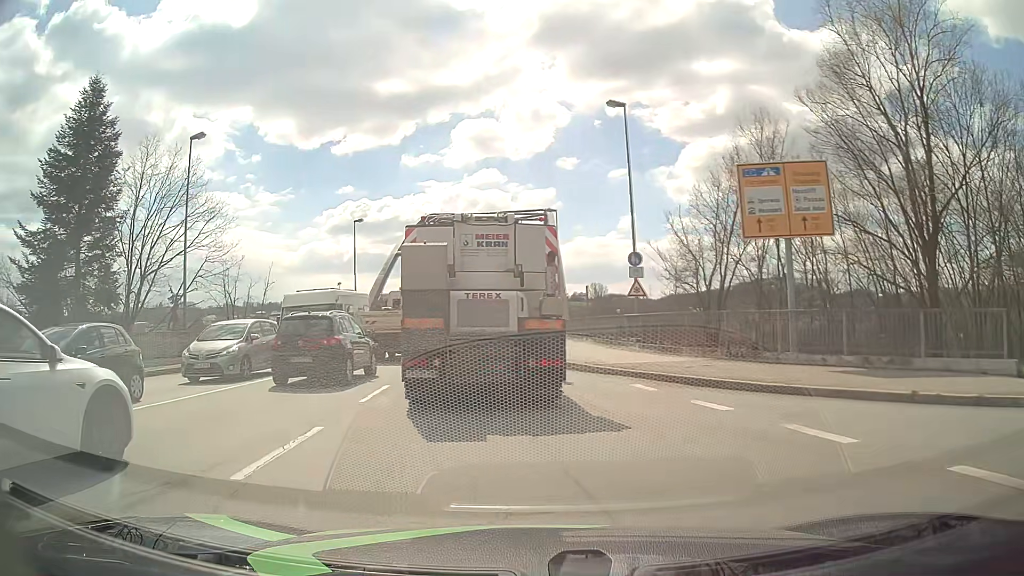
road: primary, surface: asphalt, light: Day
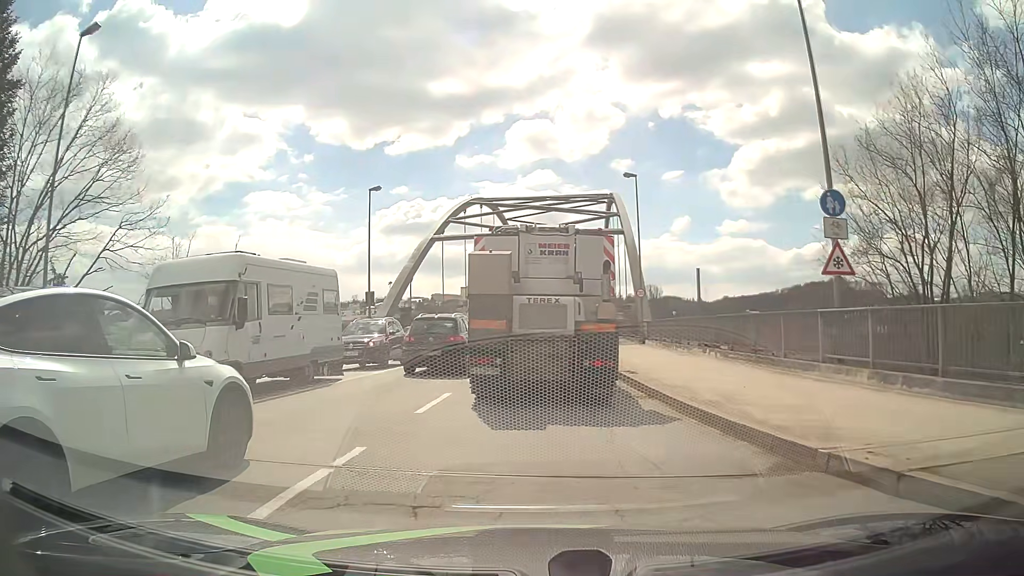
(-0.9, +13.6) m; -4°
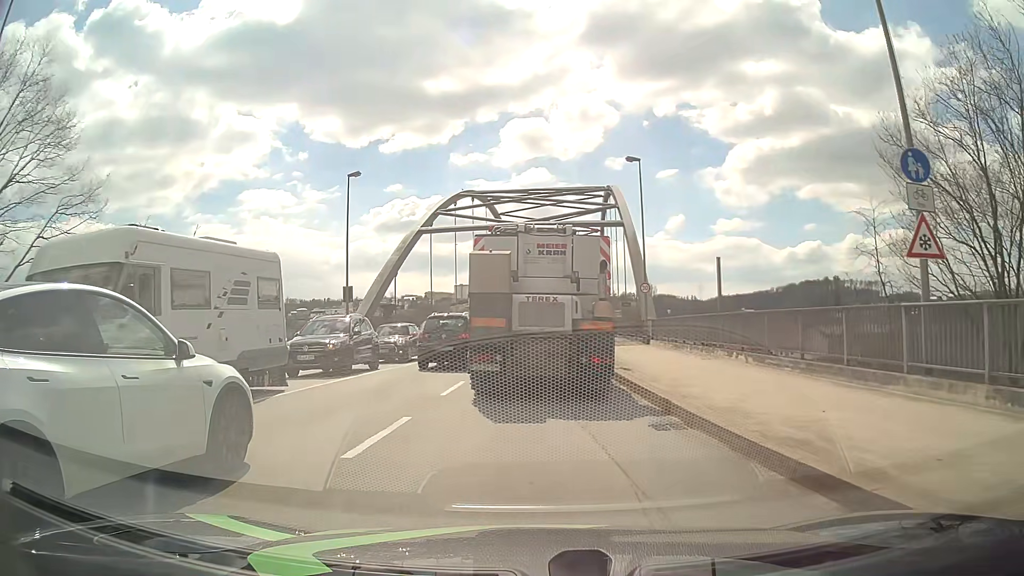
(0.0, +3.7) m; +1°
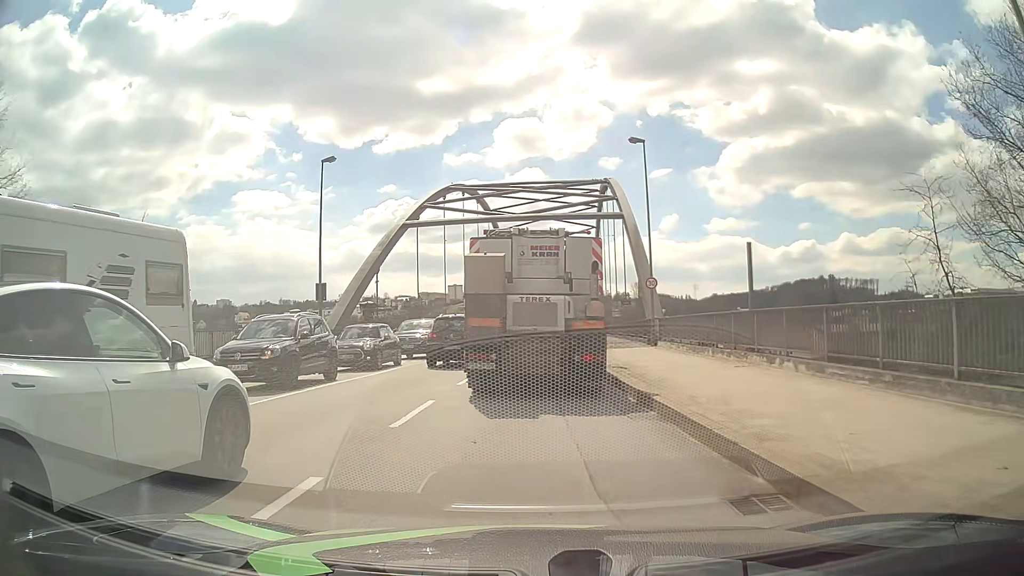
(0.0, +3.9) m; 0°
